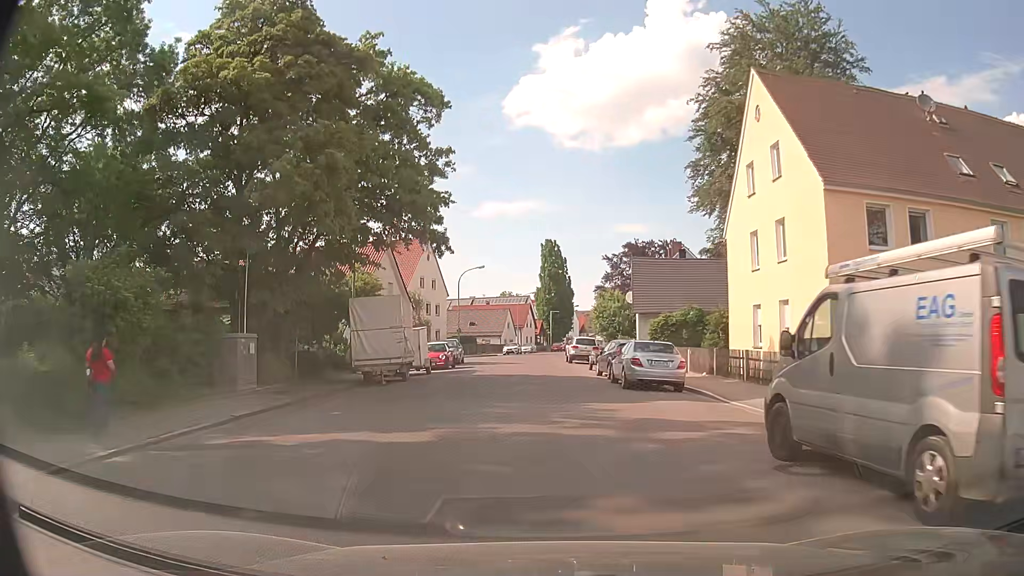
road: tertiary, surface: asphalt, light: Day
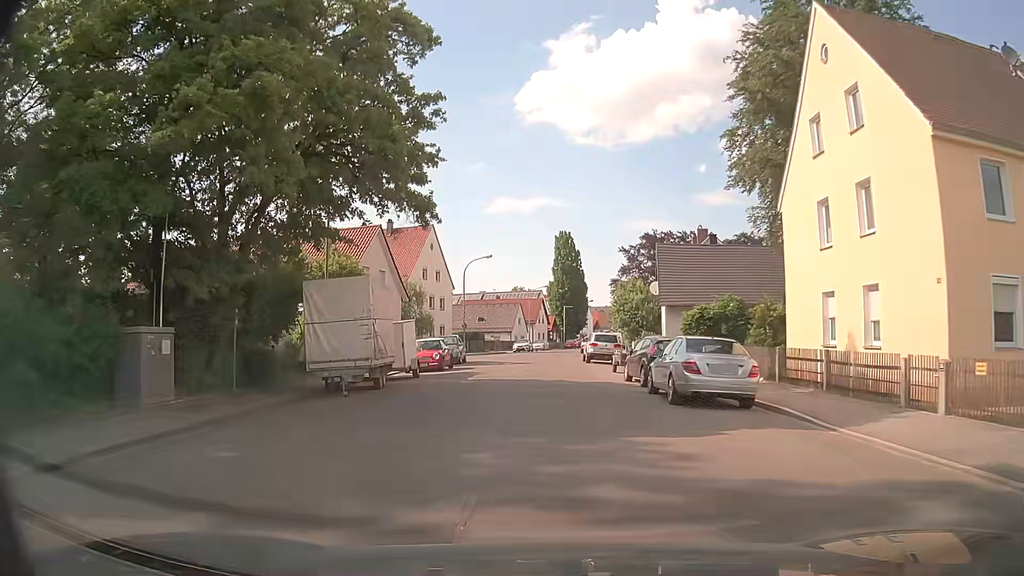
(0.0, +5.7) m; -1°
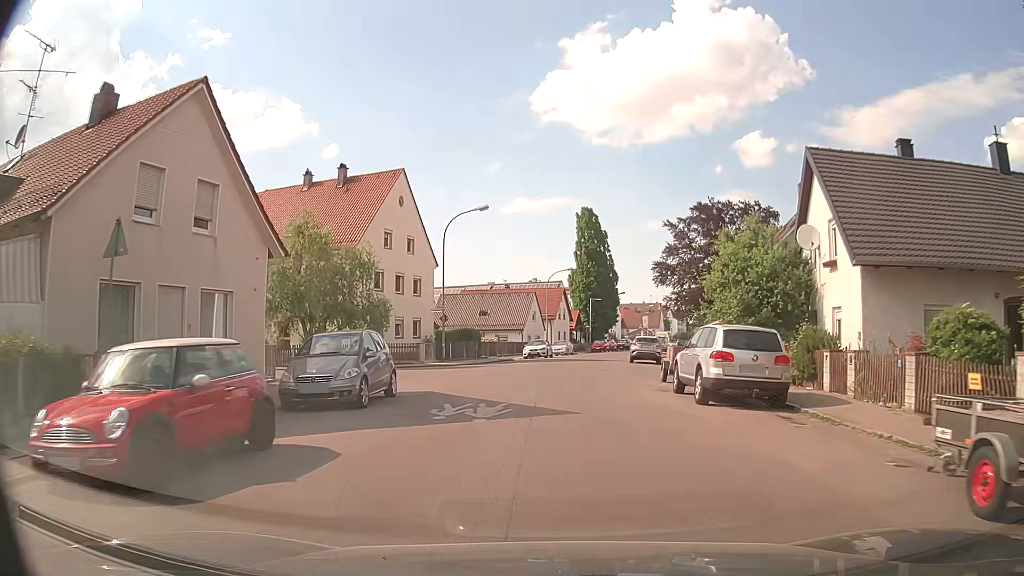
(-0.6, +23.0) m; -2°
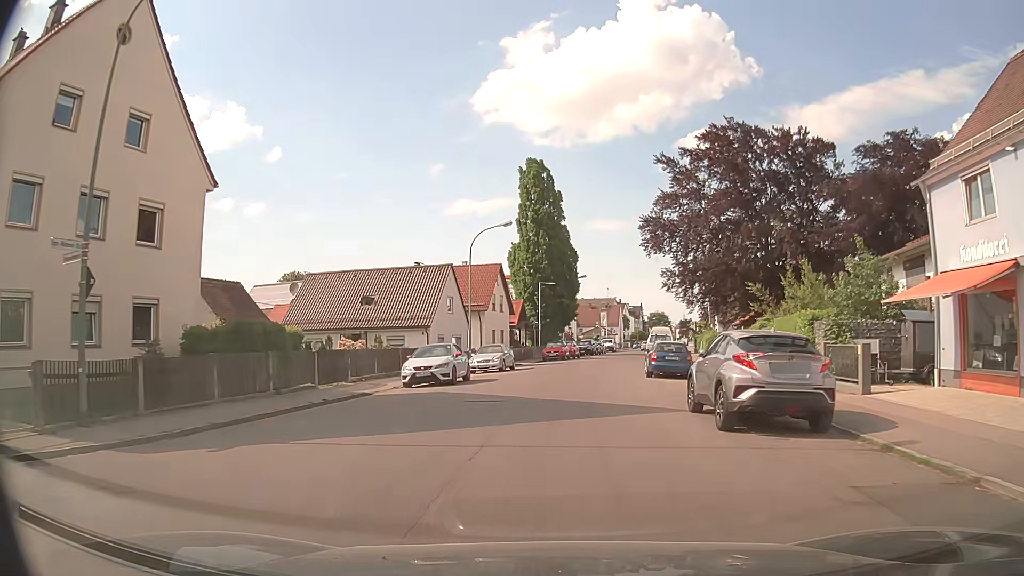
(+1.2, +28.2) m; +5°
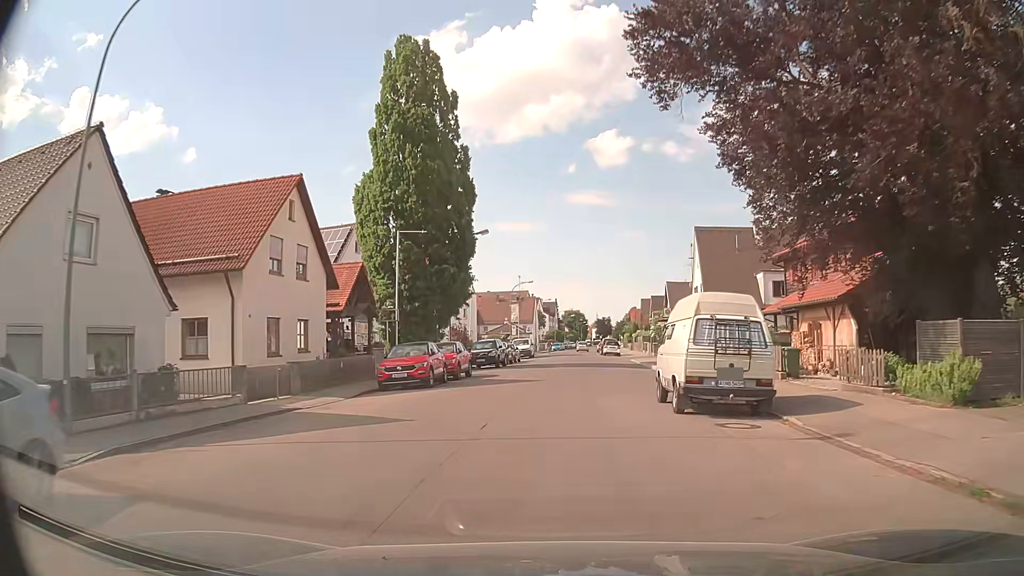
(+1.9, +31.2) m; +8°
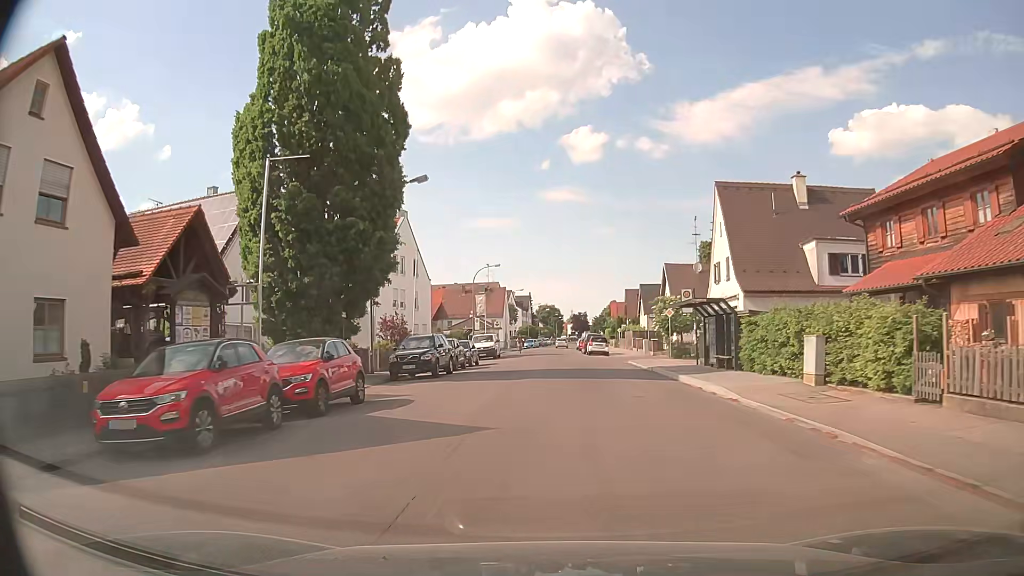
(+0.3, +14.1) m; +1°
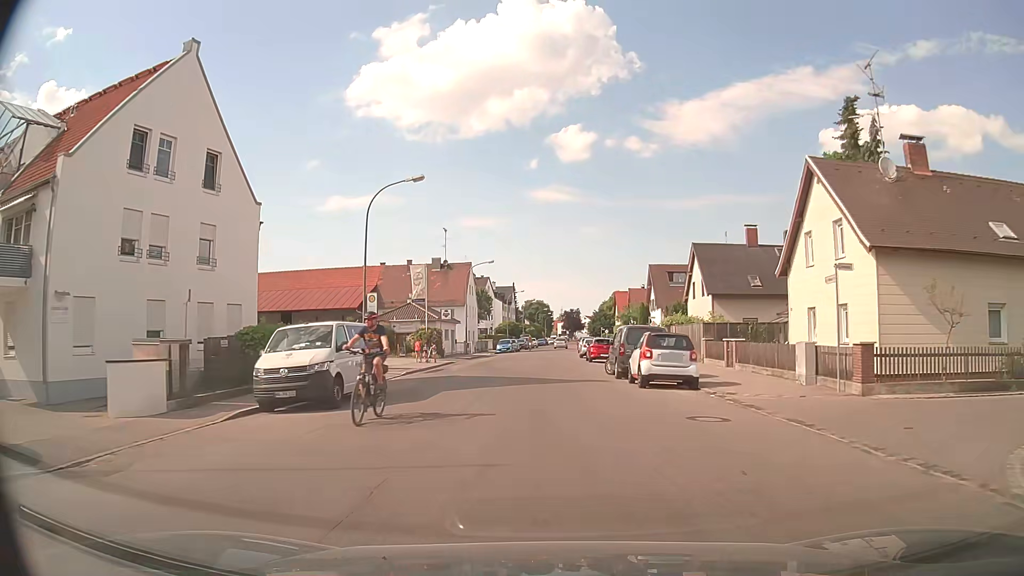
(+1.0, +36.0) m; +2°
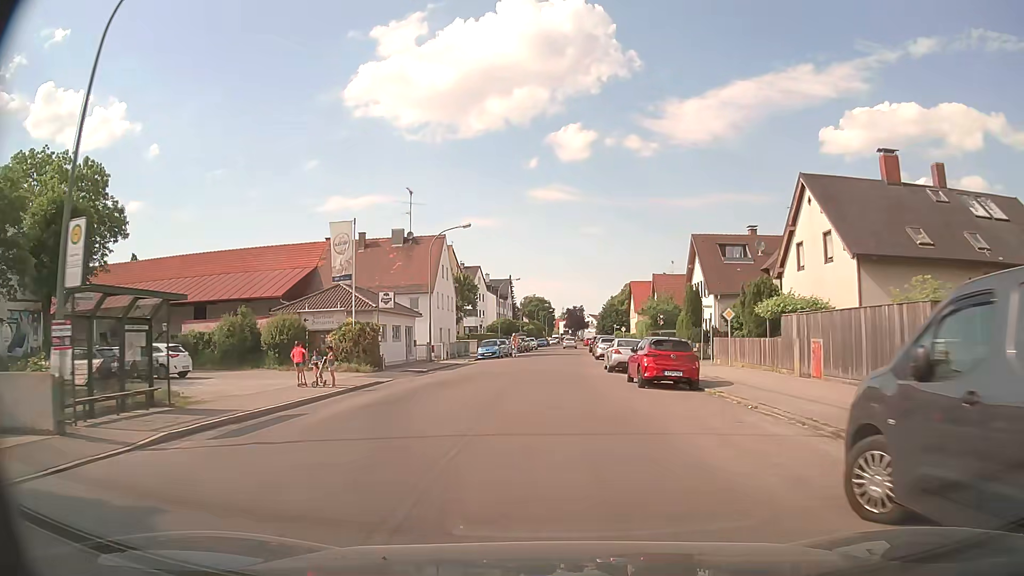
(-0.2, +20.7) m; -1°
(0, +10) (0, +20) (+1, +30) (+1, +40) (+1, +50) (+2, +60) (+2, +70) (+3, +80) (+4, +90) (+4, +100) m
